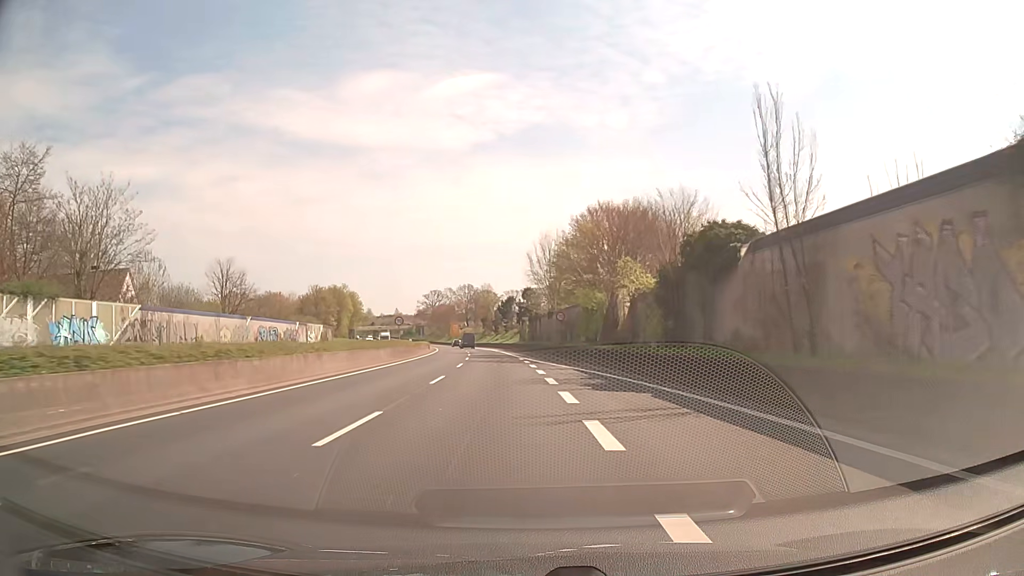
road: trunk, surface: asphalt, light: Day
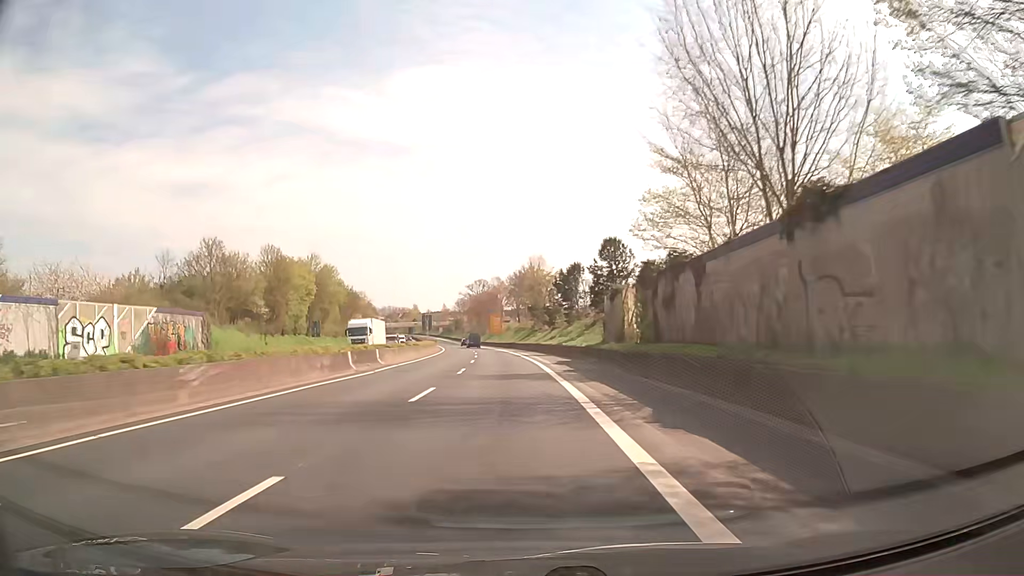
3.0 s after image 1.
(-2.4, +54.4) m; -5°
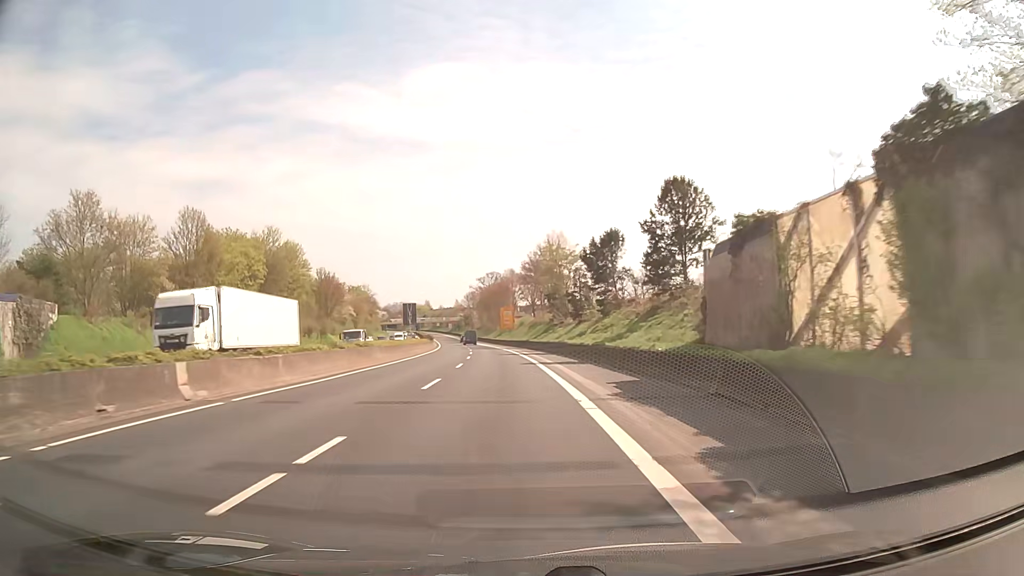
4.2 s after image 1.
(-0.2, +21.7) m; -1°
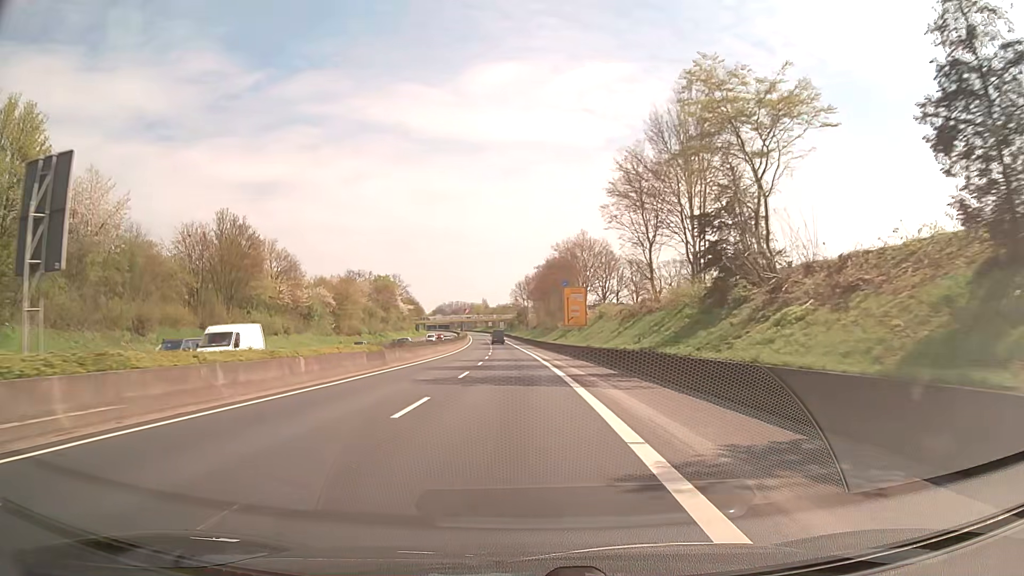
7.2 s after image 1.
(-2.0, +54.0) m; -5°
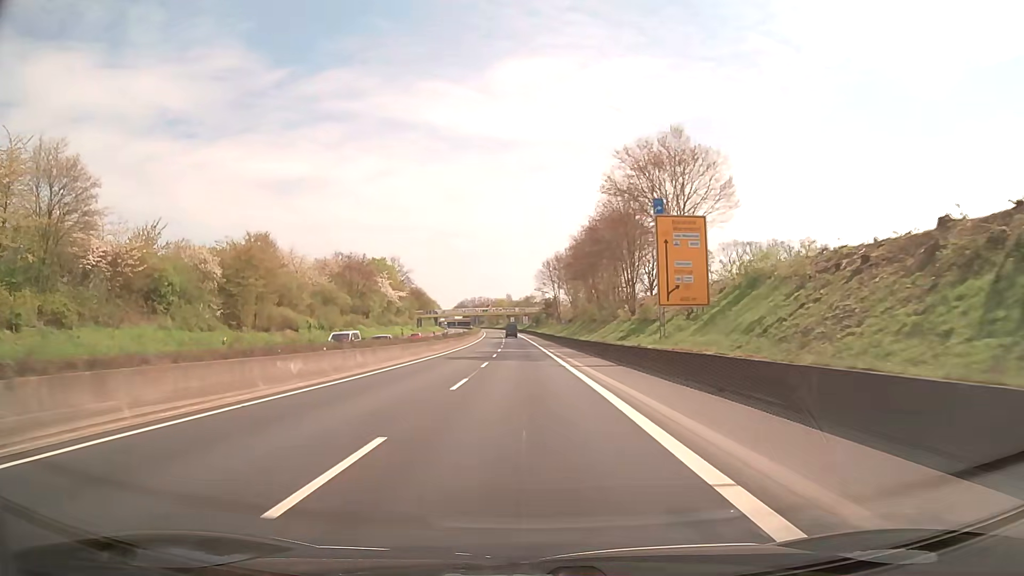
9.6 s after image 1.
(-1.0, +42.9) m; -2°
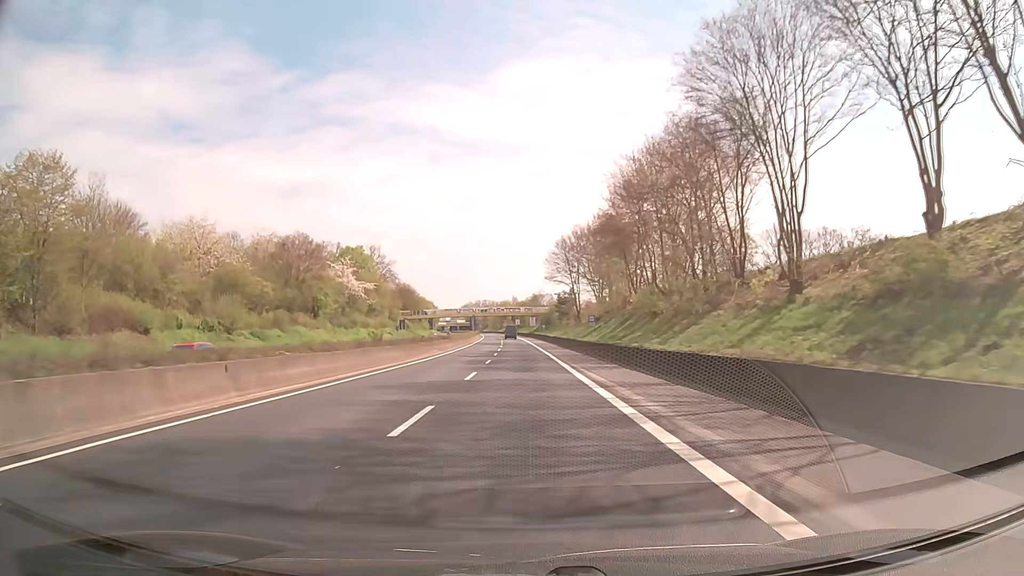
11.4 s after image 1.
(-0.2, +32.0) m; -1°
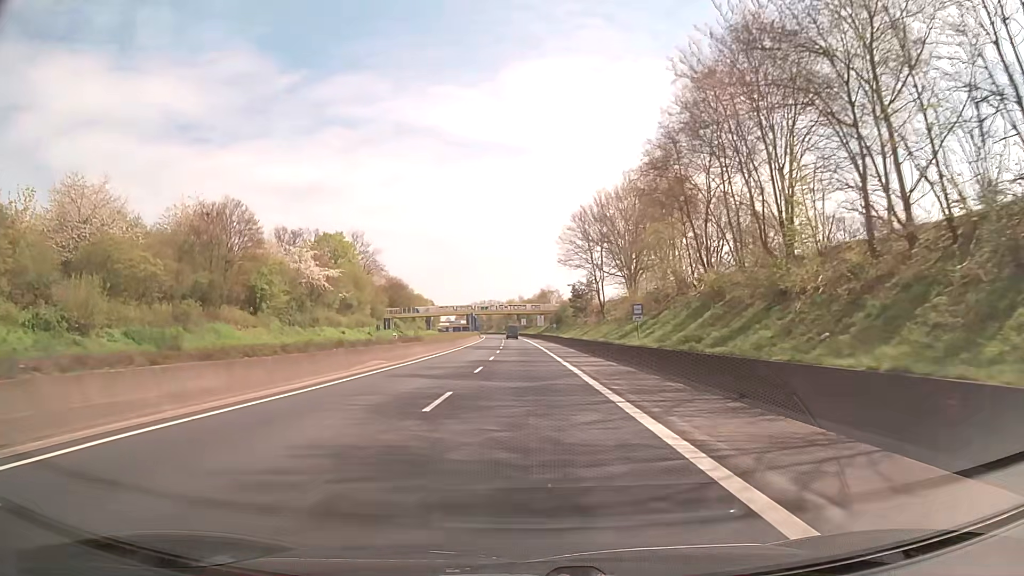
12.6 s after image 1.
(-0.1, +21.2) m; 0°
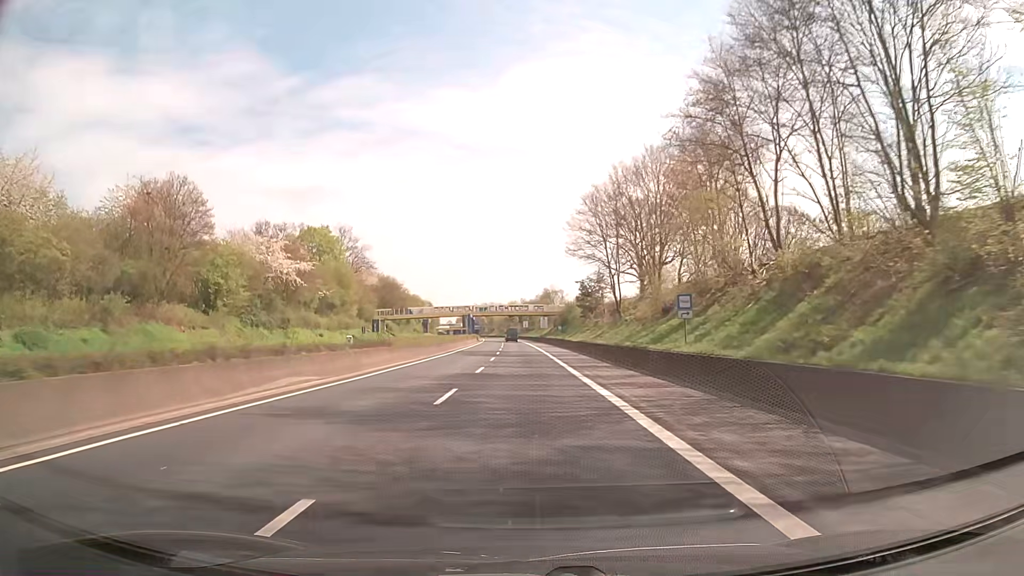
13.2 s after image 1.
(0.0, +10.6) m; 0°
(0, +10) (0, +20) (0, +30) (0, +40) (0, +50) (0, +60) (-1, +70) (-1, +80) (-1, +90) (-2, +100) m
